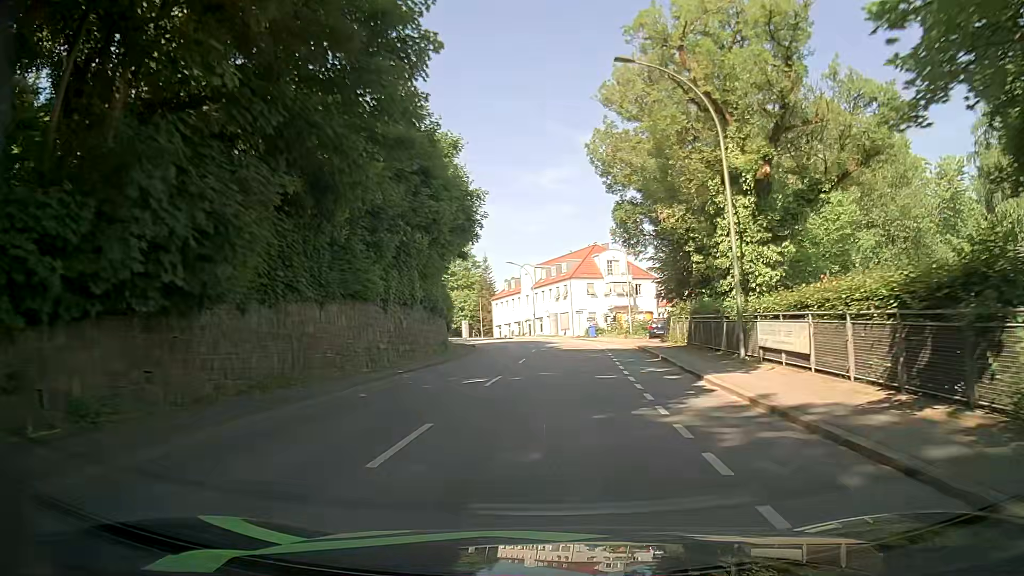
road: tertiary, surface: asphalt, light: Day
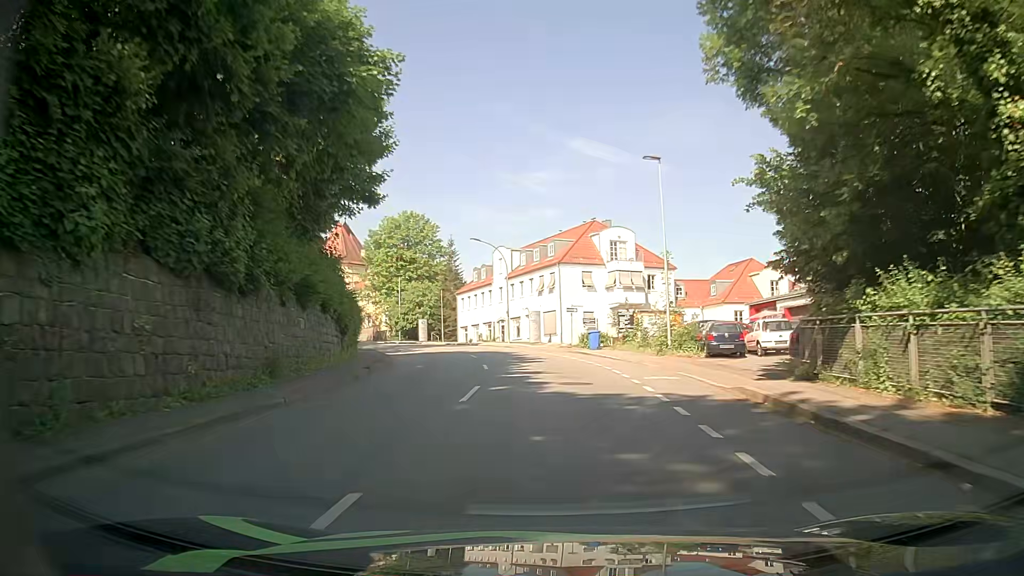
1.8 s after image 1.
(+0.4, +22.1) m; +1°
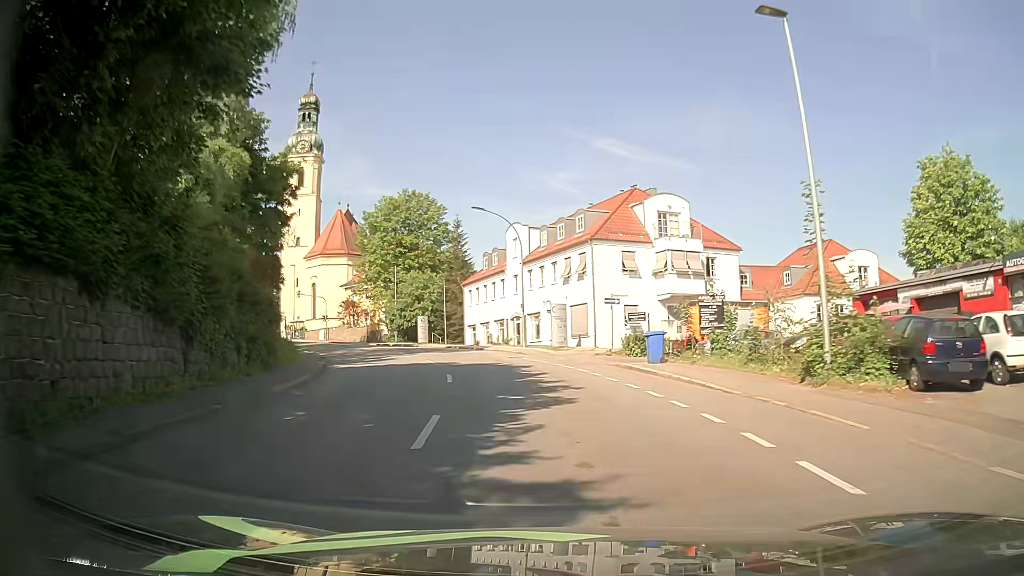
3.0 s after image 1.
(+0.1, +14.4) m; -1°
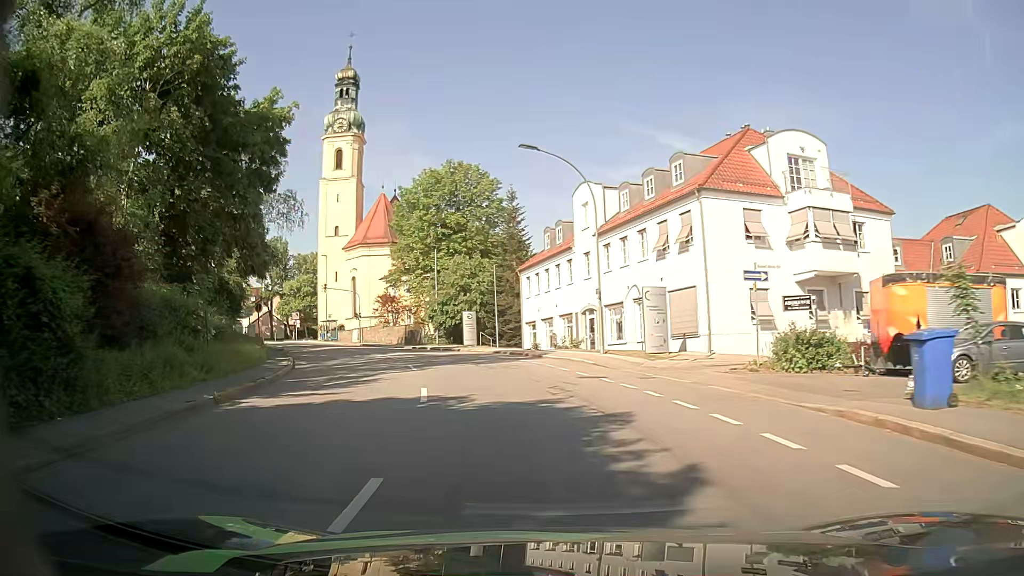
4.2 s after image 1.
(-0.7, +14.0) m; -6°
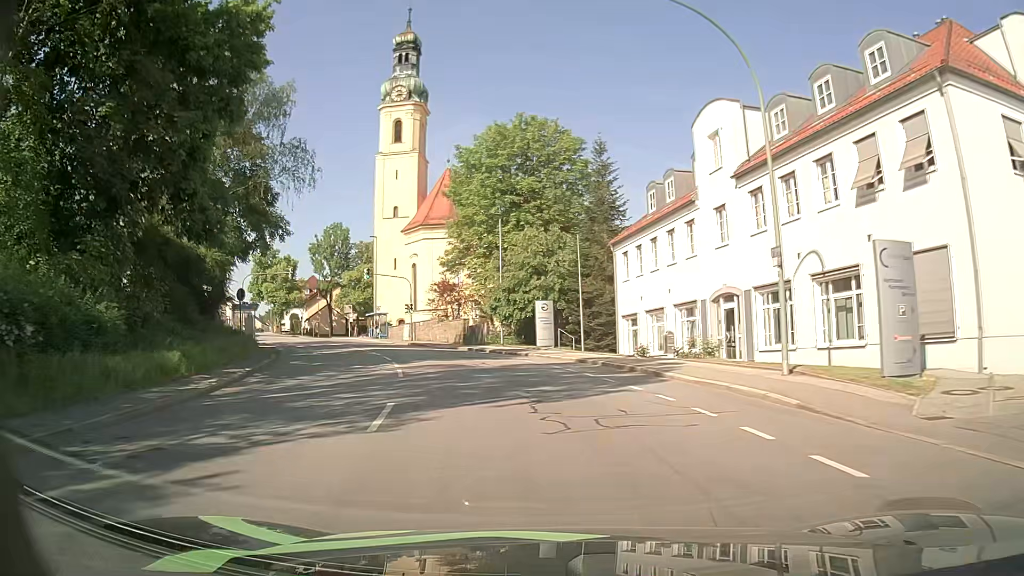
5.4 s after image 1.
(-0.9, +13.7) m; -7°
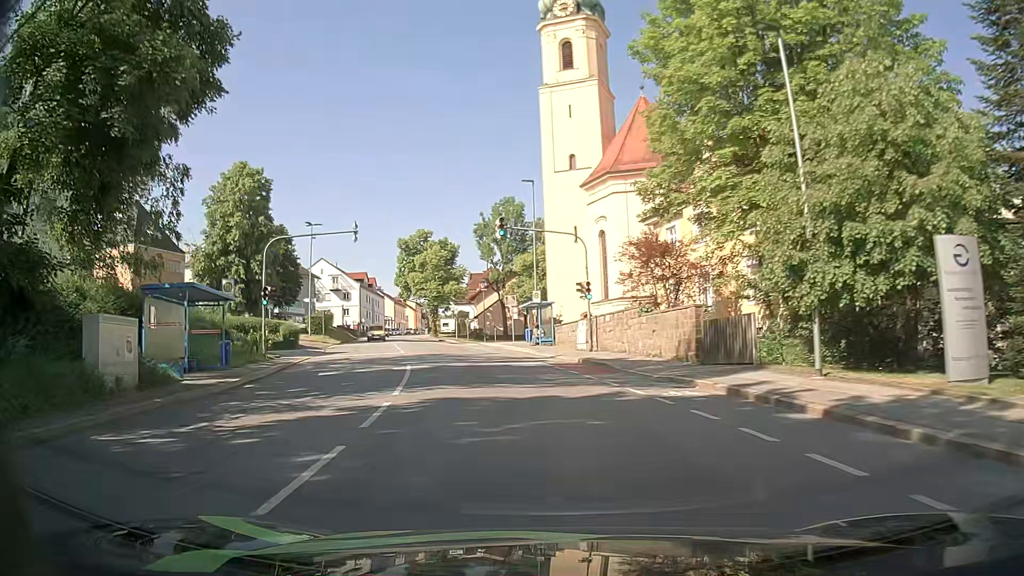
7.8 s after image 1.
(-3.9, +26.6) m; -18°
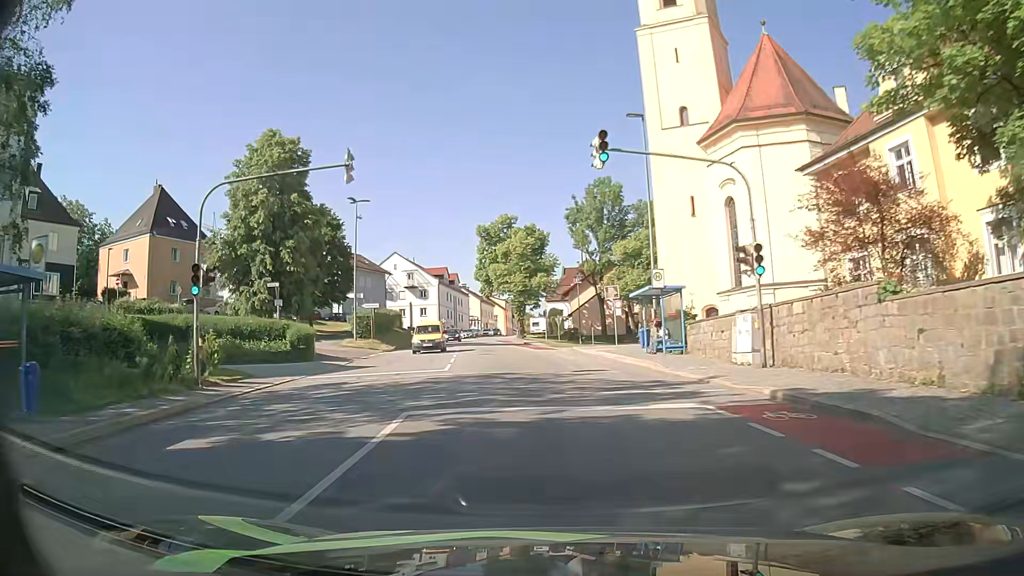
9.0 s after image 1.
(-0.9, +13.3) m; -8°
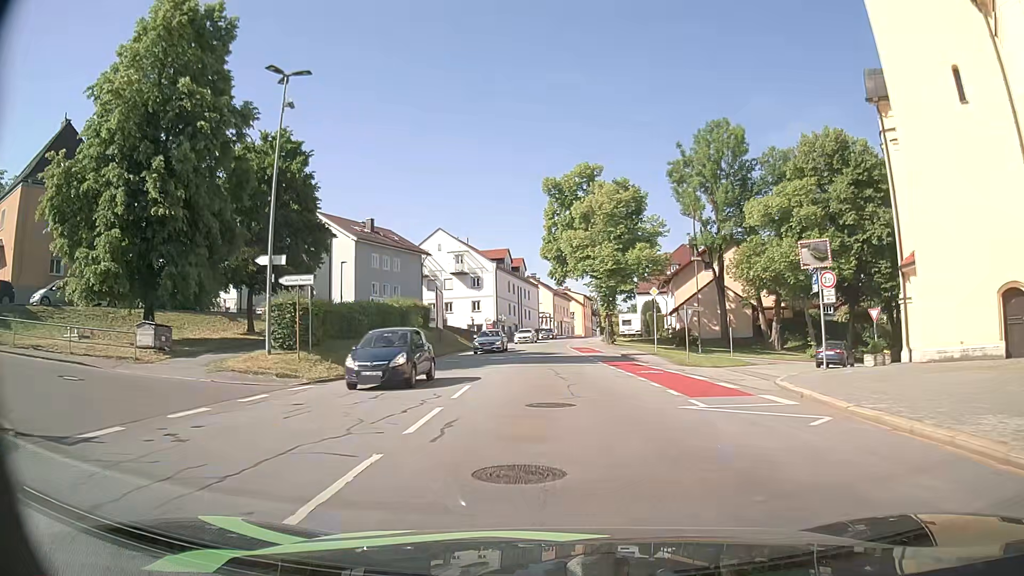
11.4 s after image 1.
(-2.0, +26.4) m; -7°
(0, +10) (0, +20) (0, +30) (0, +40) (0, +50) (+1, +60) (+1, +70) (+2, +80) (+3, +90) (+5, +100) m
